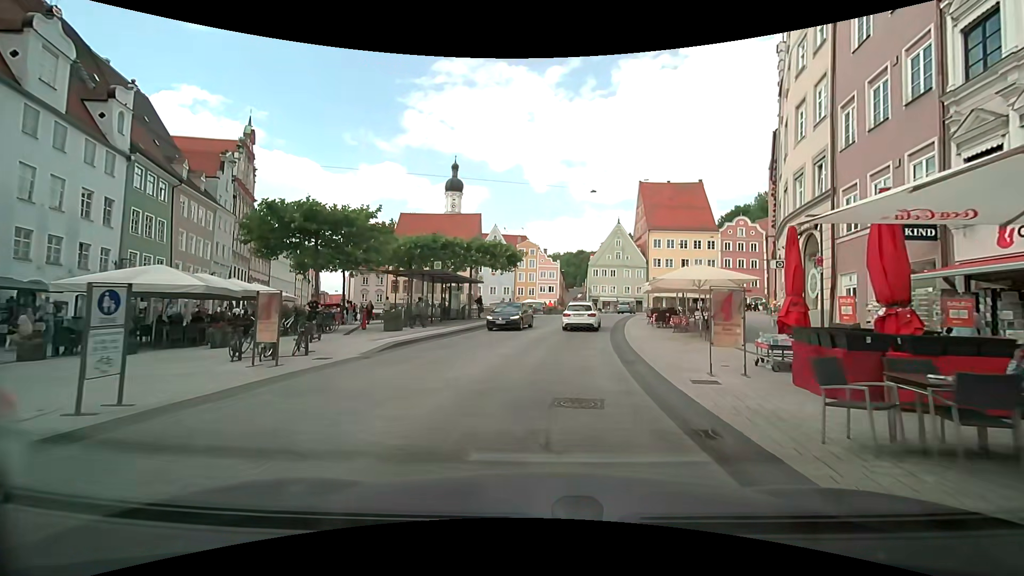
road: secondary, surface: asphalt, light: Day
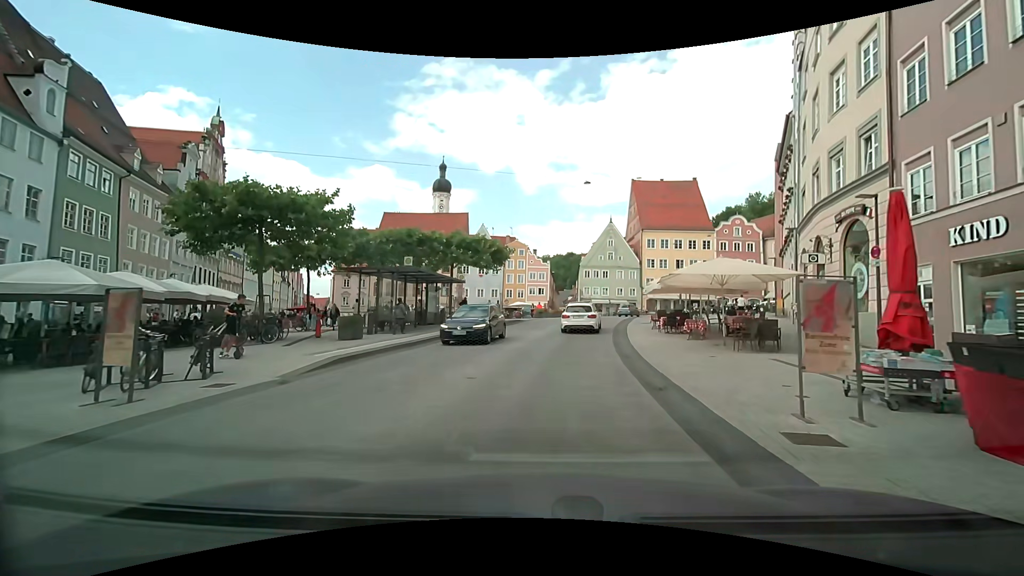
(0.0, +4.1) m; +2°
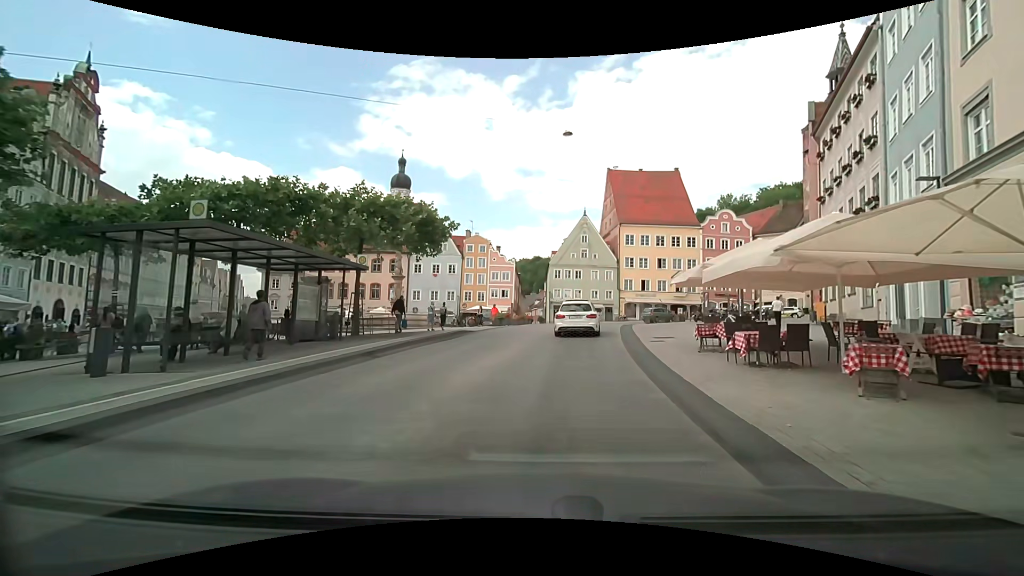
(+0.2, +12.4) m; +2°
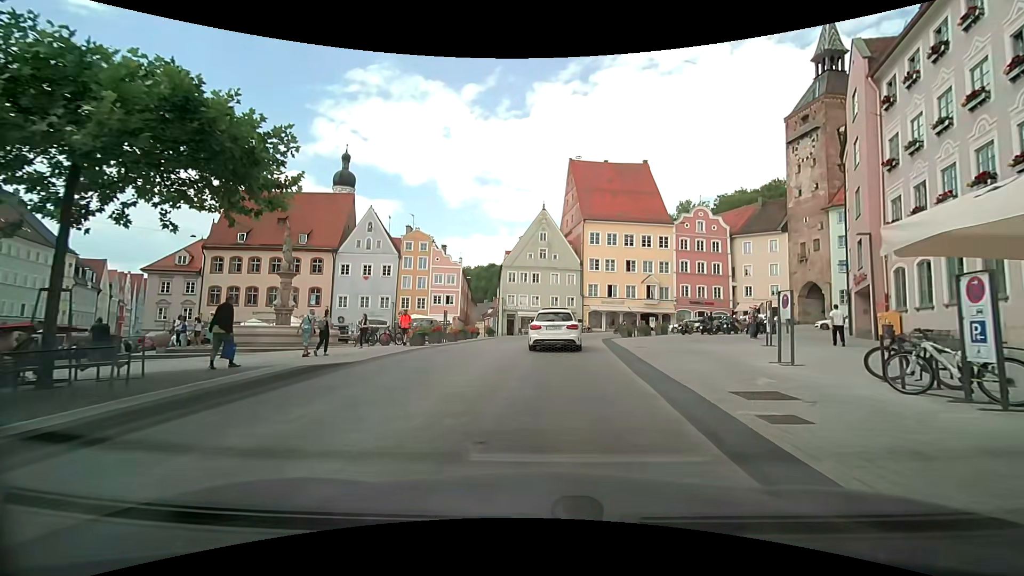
(+0.7, +11.8) m; +6°
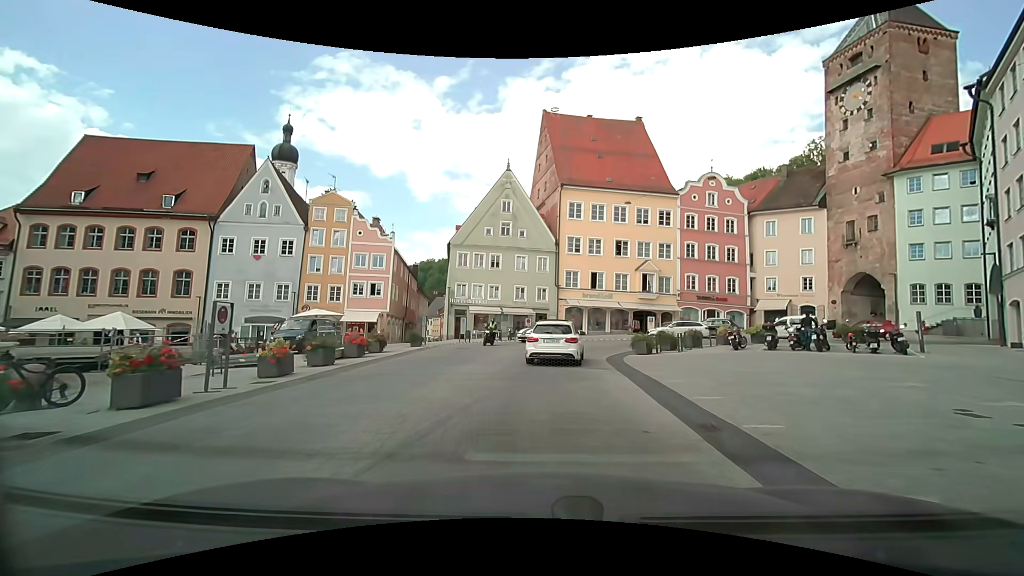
(+0.8, +17.7) m; +3°
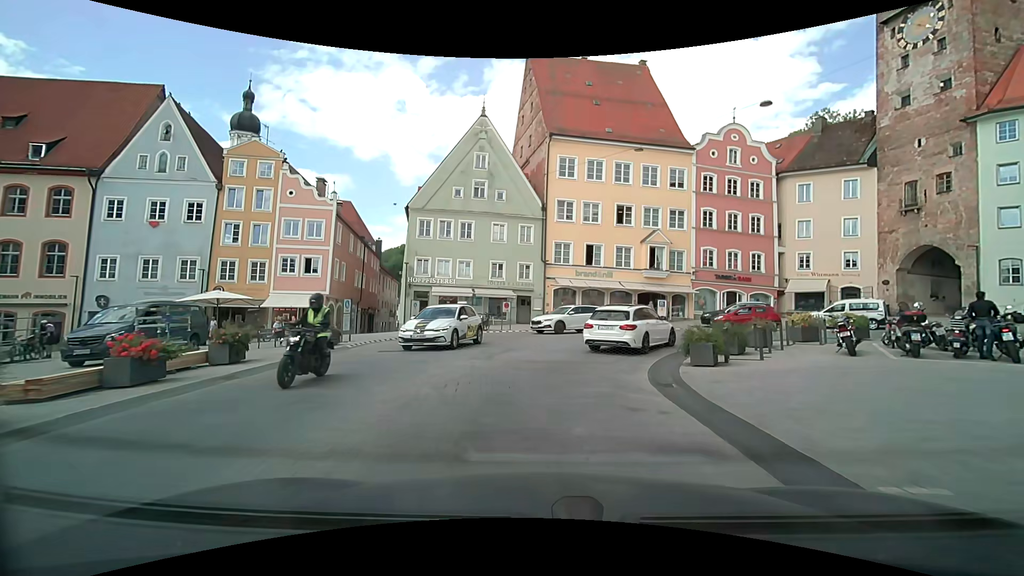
(+0.3, +10.2) m; +3°
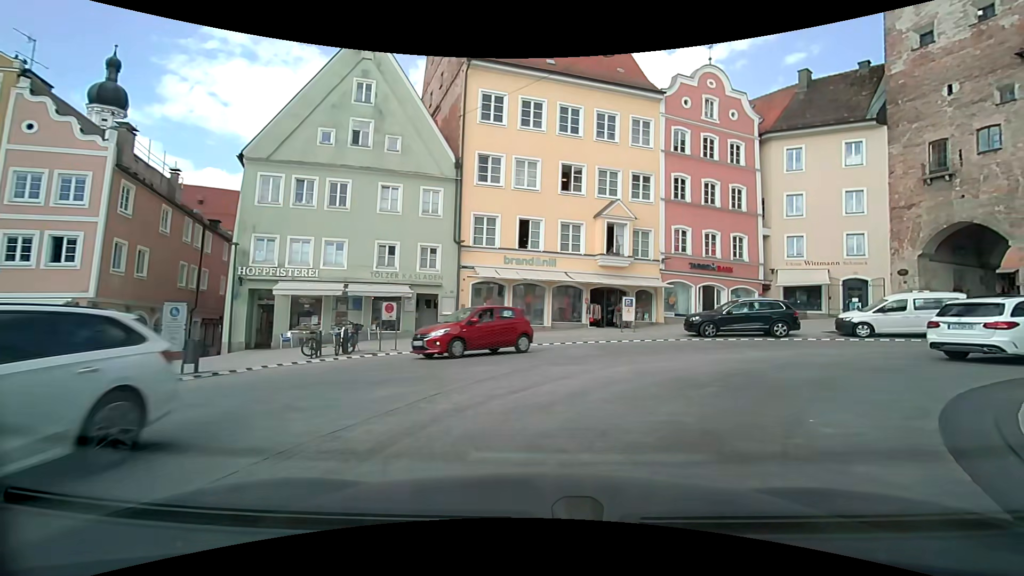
(+0.5, +13.0) m; +8°
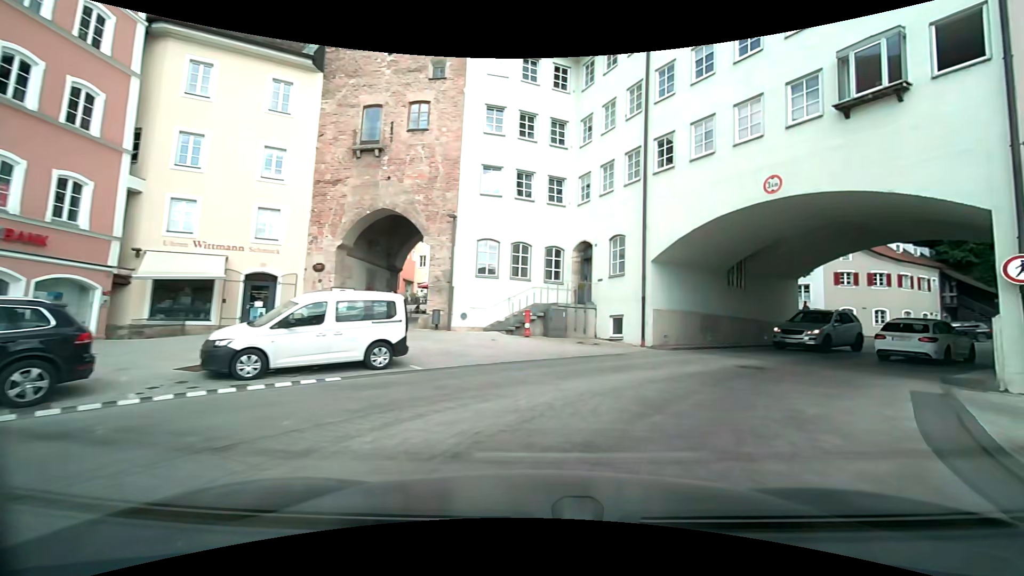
(+6.3, +12.7) m; +58°
